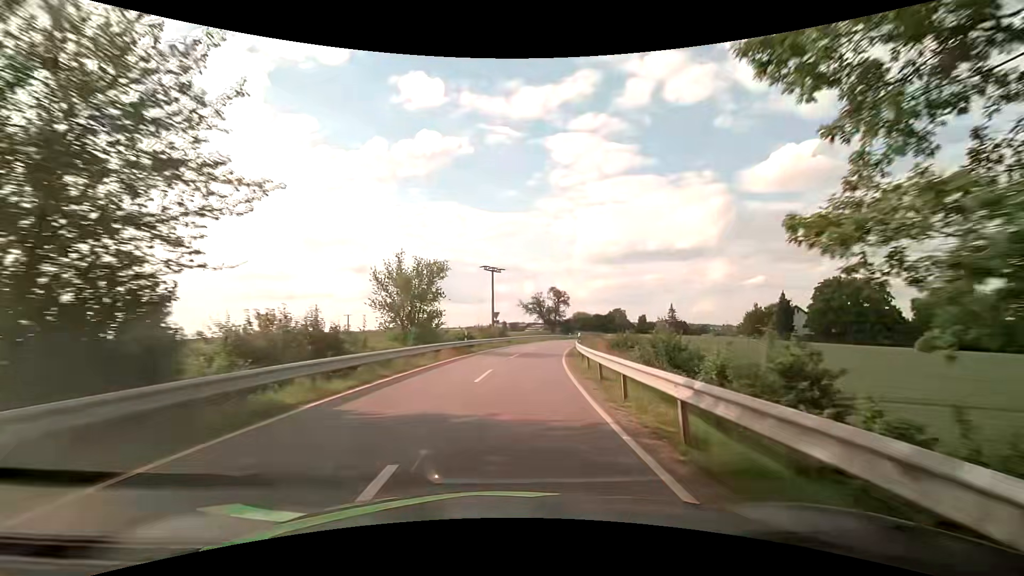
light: Day
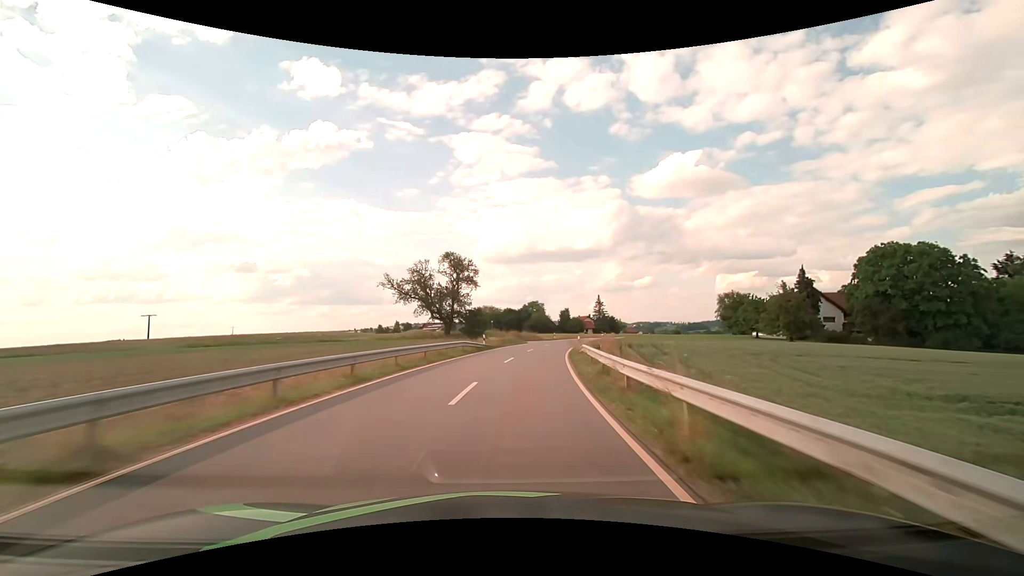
(+5.7, +52.9) m; +12°
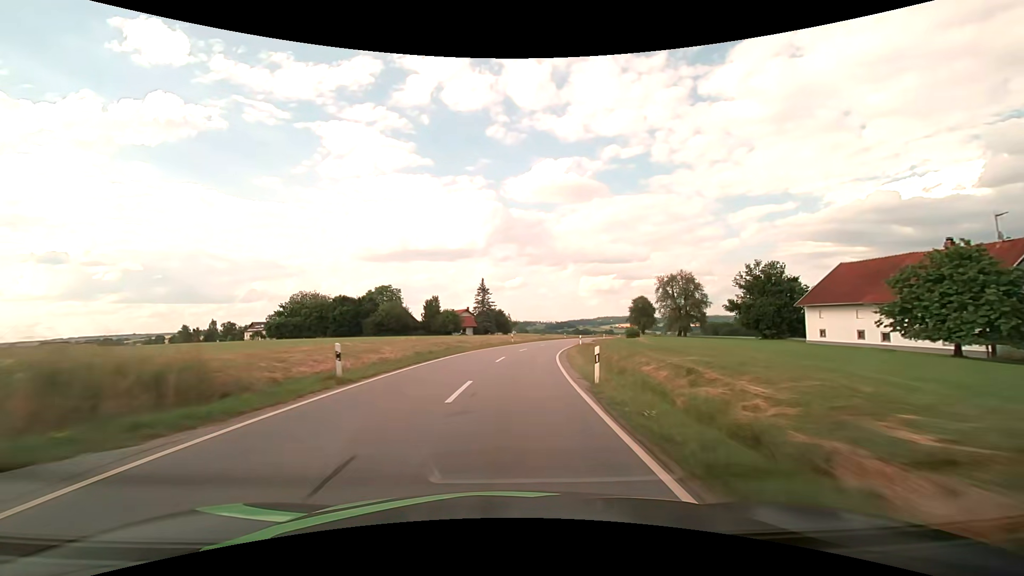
(+7.6, +60.3) m; +14°
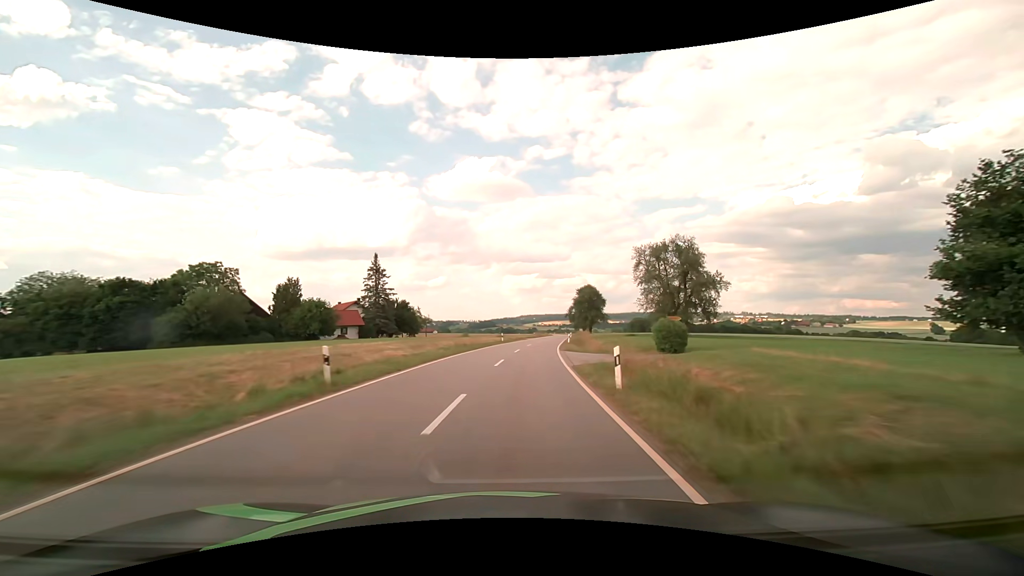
(+3.0, +39.3) m; +9°
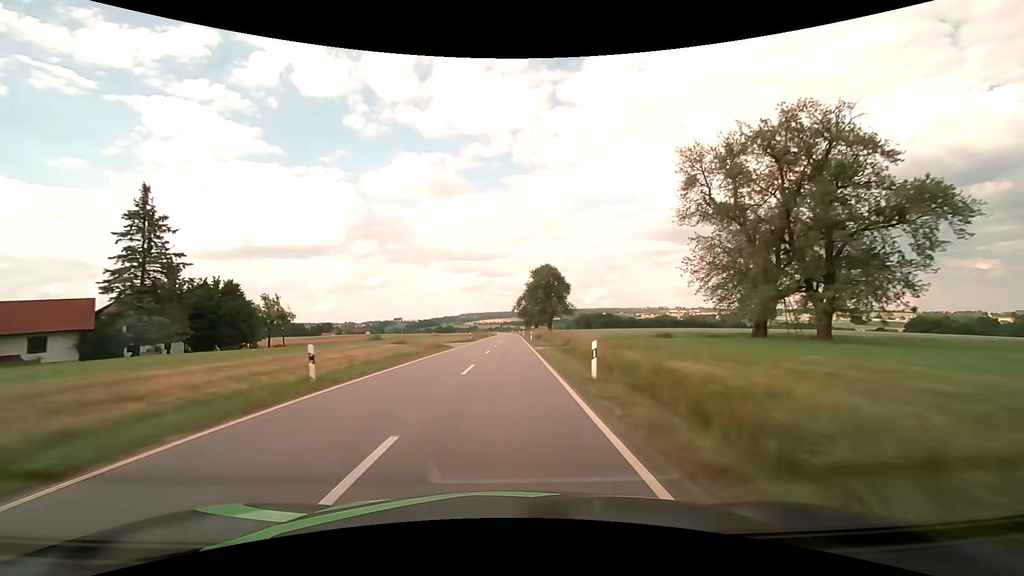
(+2.9, +40.6) m; +7°
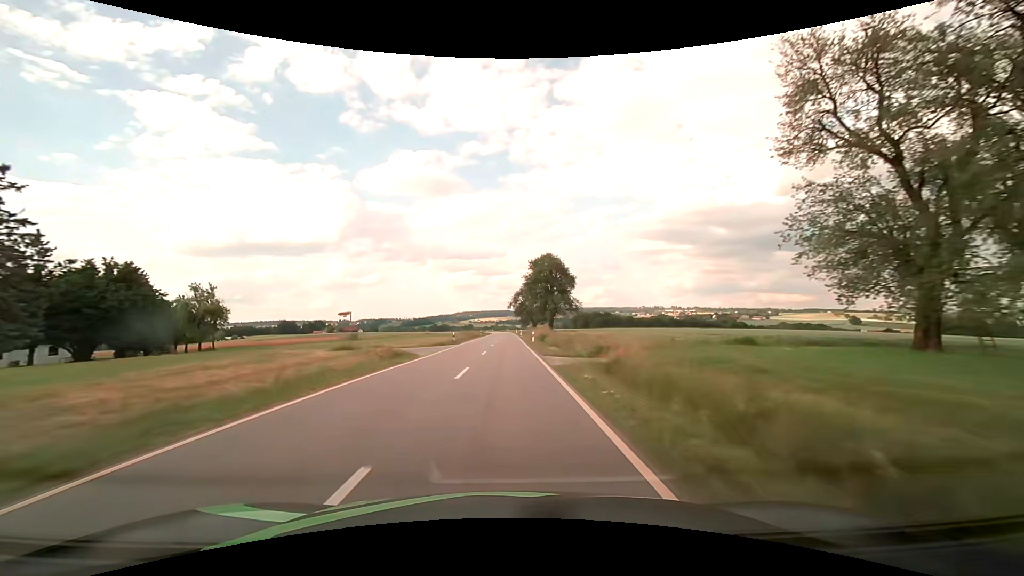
(+0.1, +13.4) m; +1°
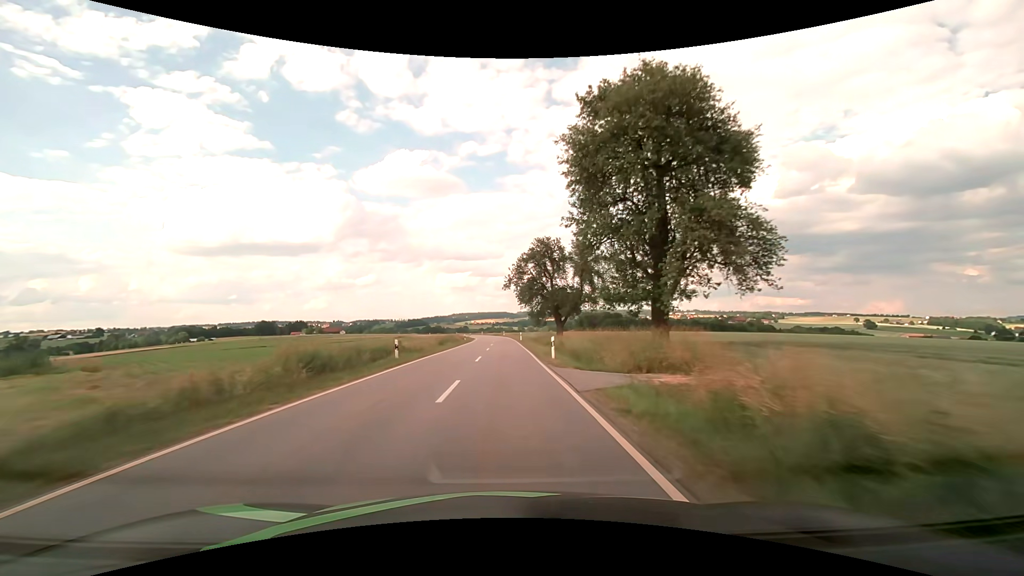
(+0.2, +64.7) m; 0°
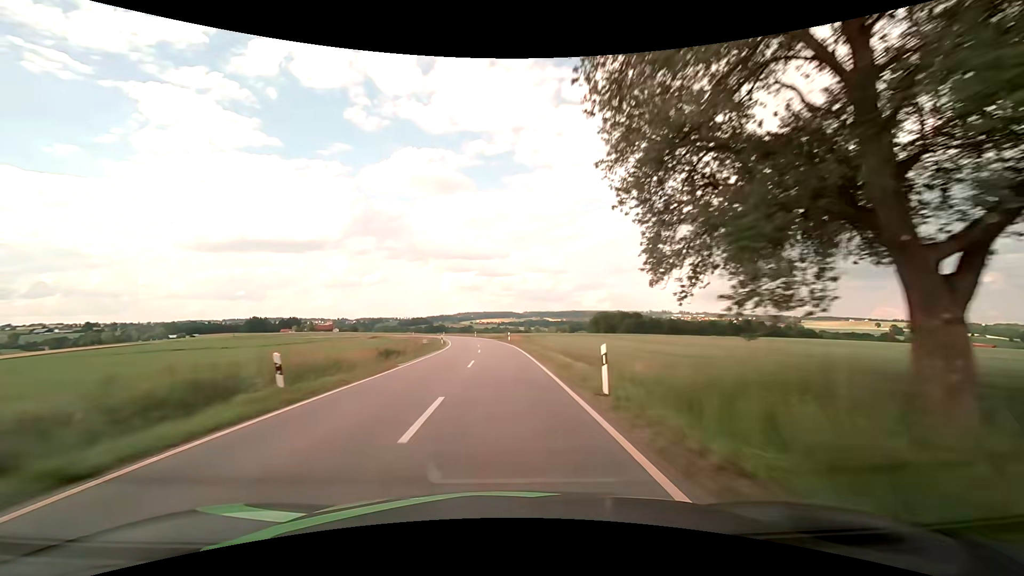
(-0.3, +52.0) m; -1°
(0, +10) (0, +20) (0, +30) (-1, +40) (-1, +50) (-2, +60) (-4, +70) (-5, +80) (-7, +90) (-9, +99) m
